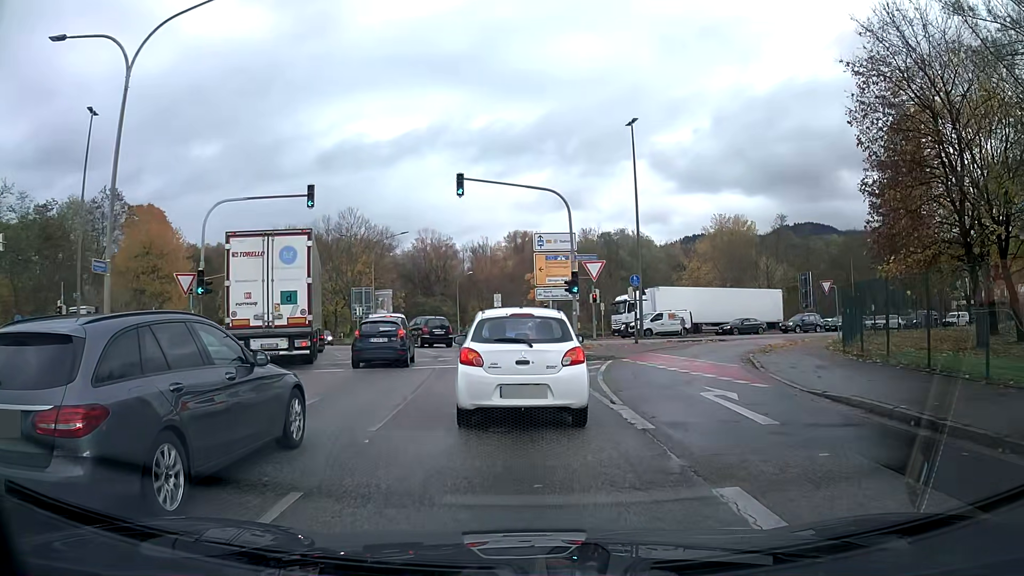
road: primary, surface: asphalt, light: Day
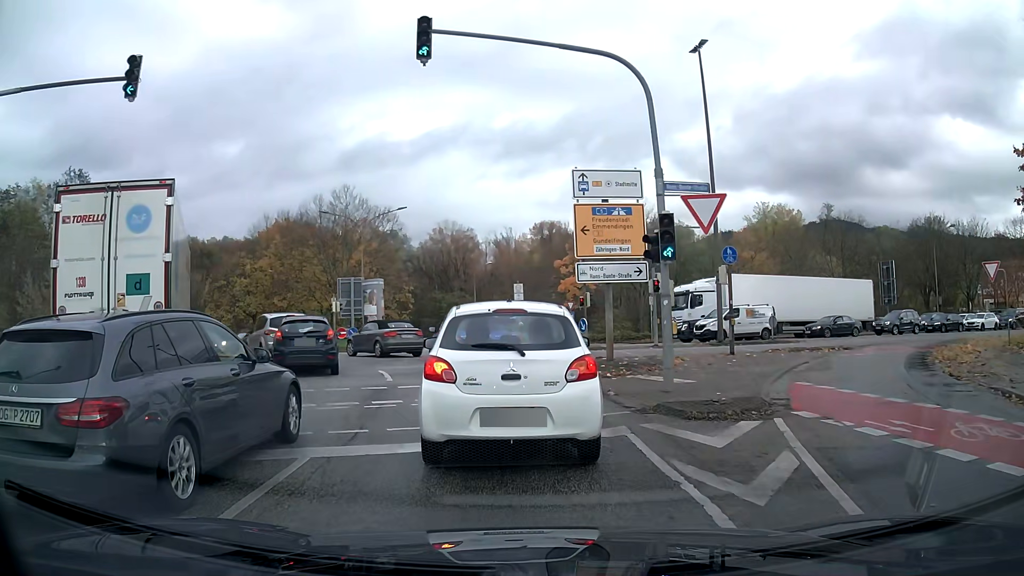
(-0.2, +12.8) m; -2°
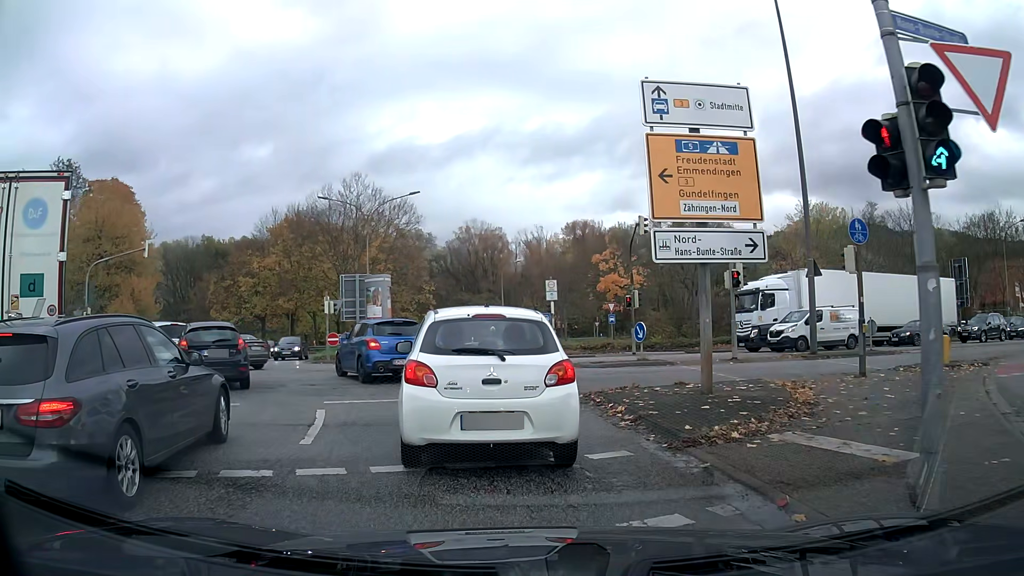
(-0.2, +7.2) m; -3°
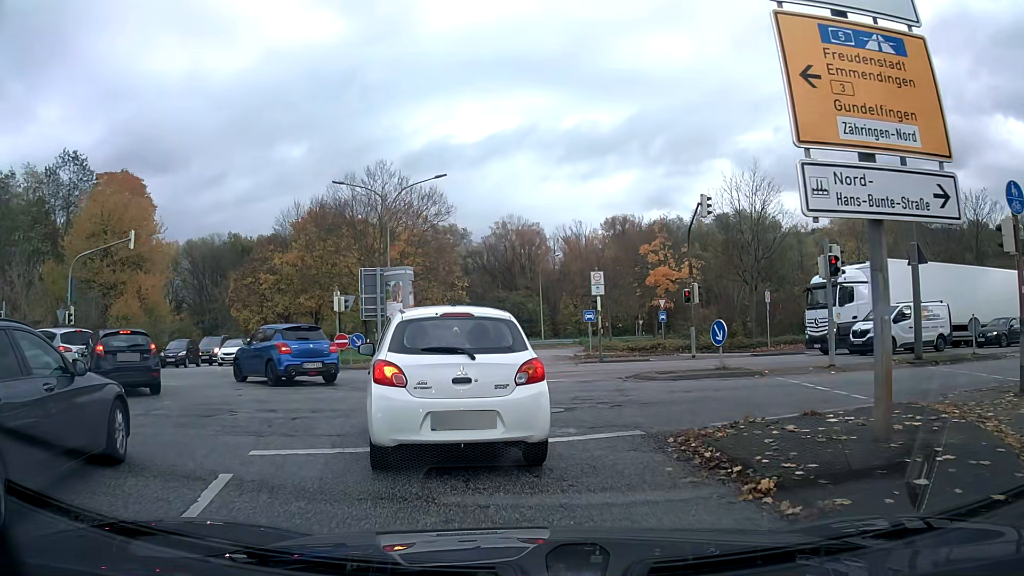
(-0.1, +4.7) m; -4°
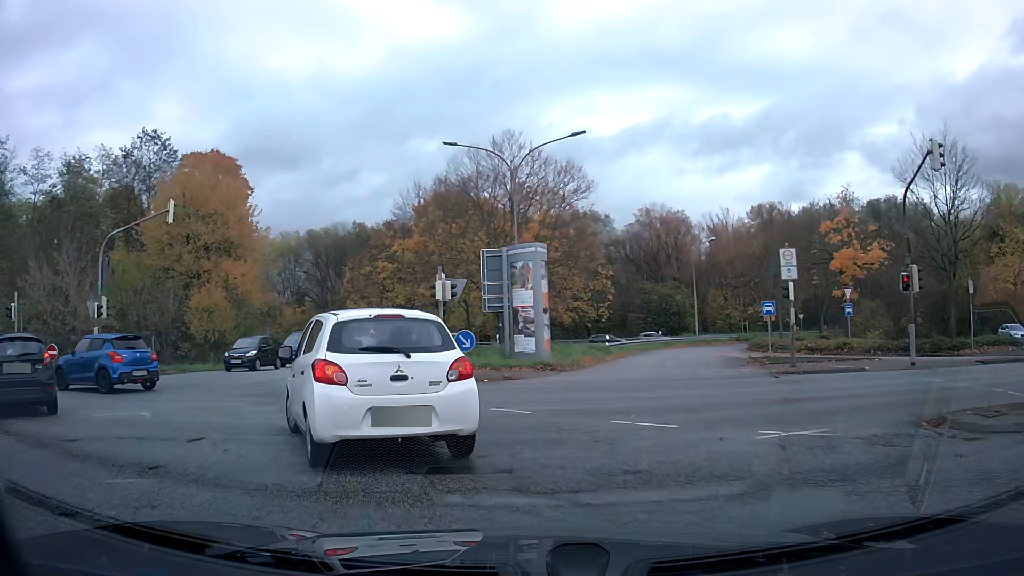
(-0.8, +7.6) m; -14°
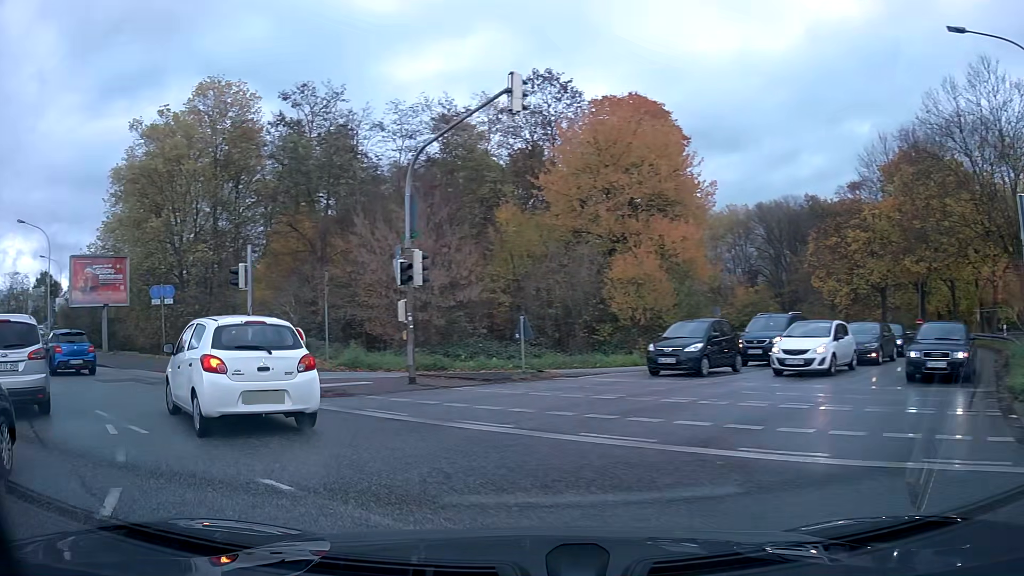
(-3.7, +11.1) m; -41°
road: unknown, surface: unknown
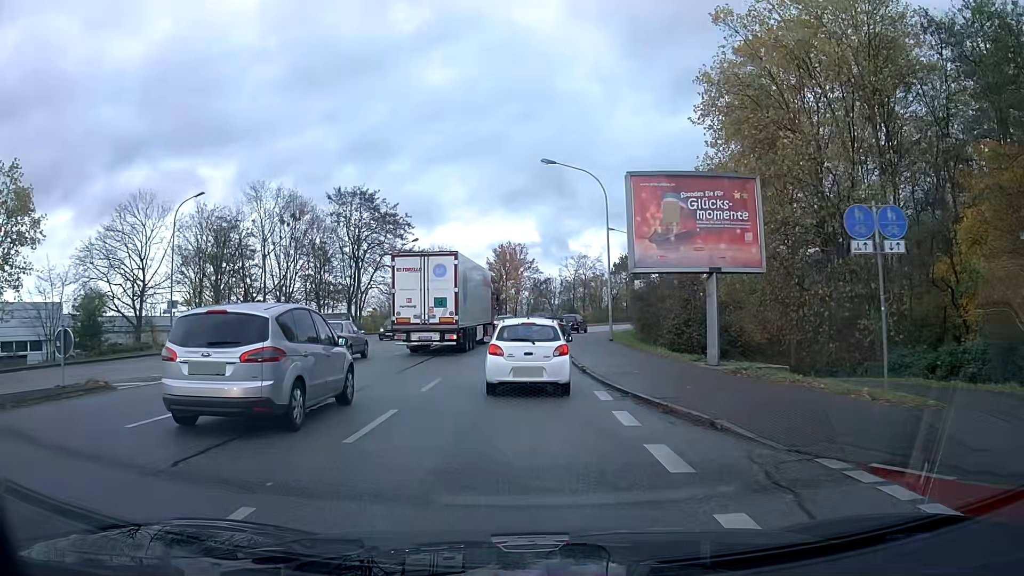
(-9.9, +16.8) m; -47°
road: primary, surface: asphalt
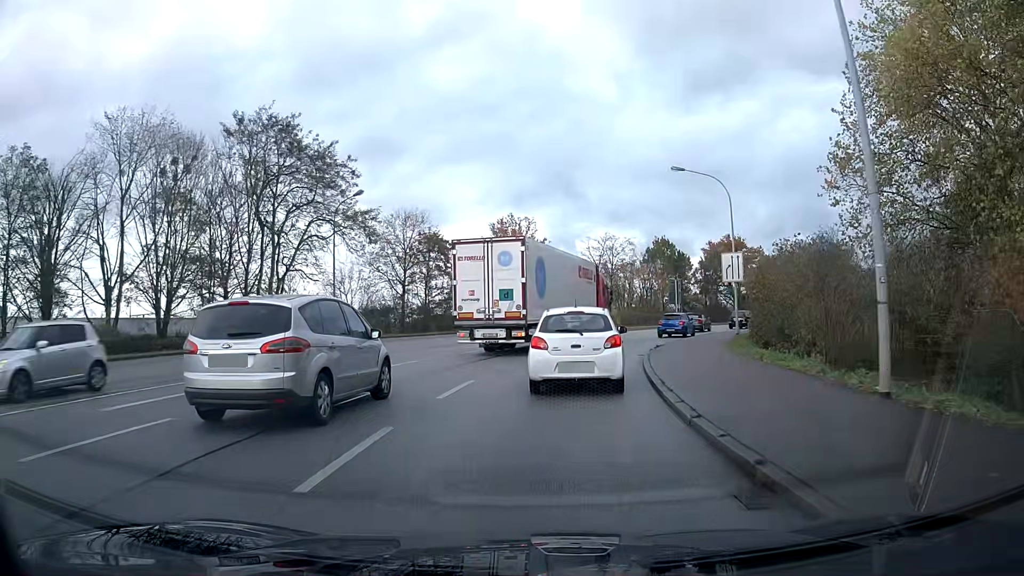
(-0.3, +26.5) m; +1°
(0, +10) (+2, +20) (+4, +30) (+8, +39) (+12, +48) (+18, +56) (+24, +64) (+31, +71) (+39, +77) (+47, +83) m
